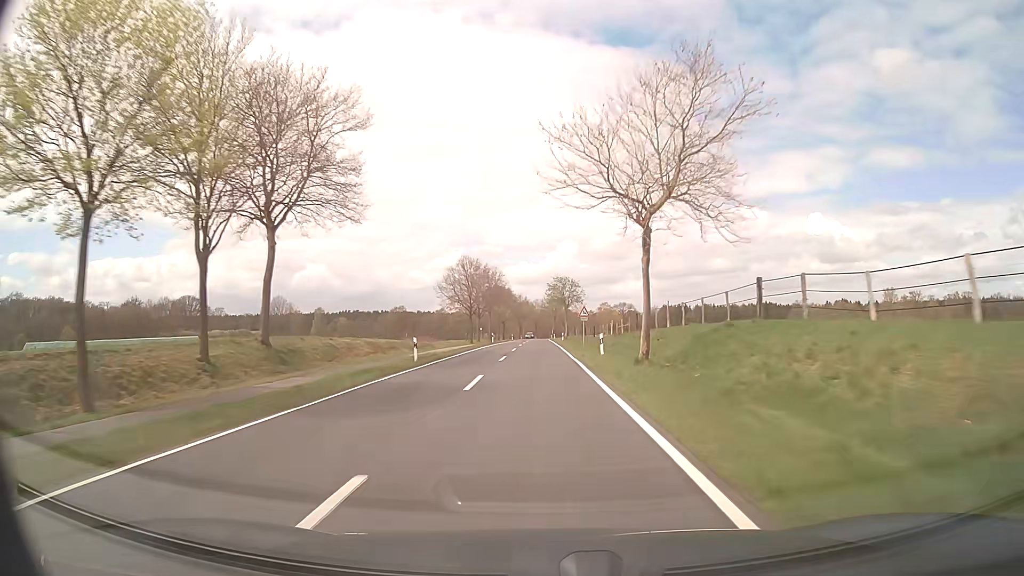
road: secondary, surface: asphalt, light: Day
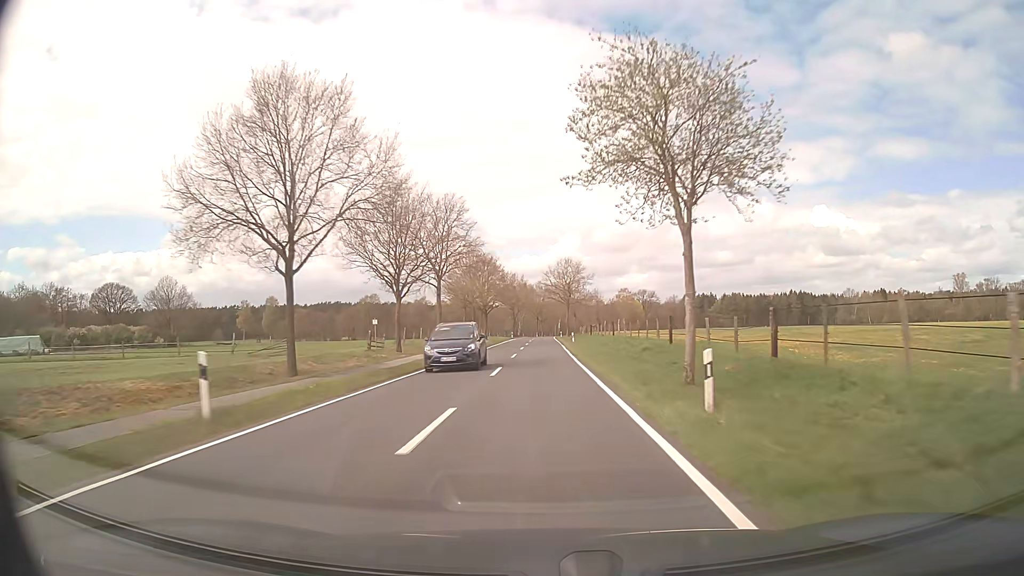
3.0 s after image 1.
(-0.2, +67.8) m; 0°
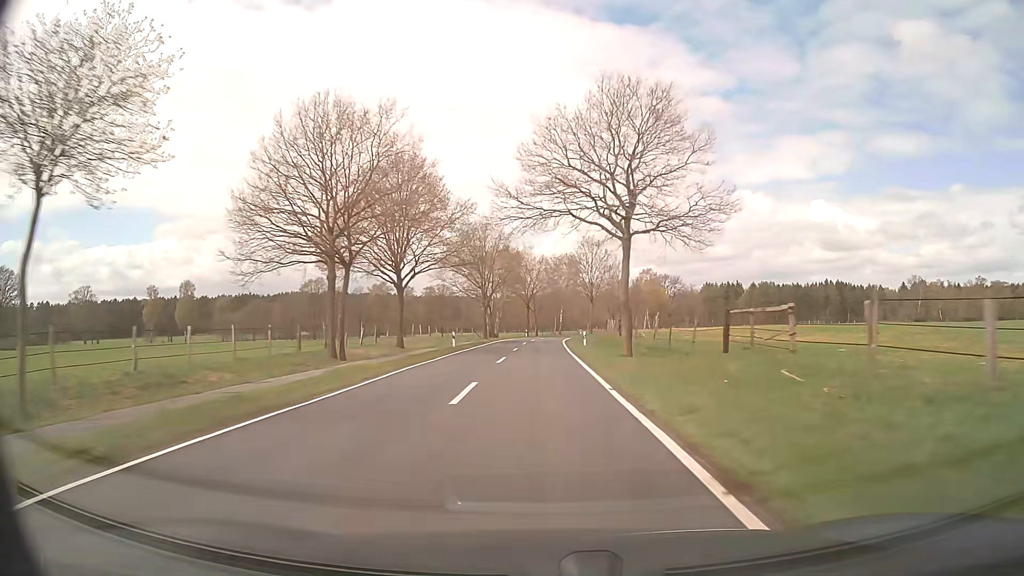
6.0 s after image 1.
(+0.1, +69.4) m; 0°
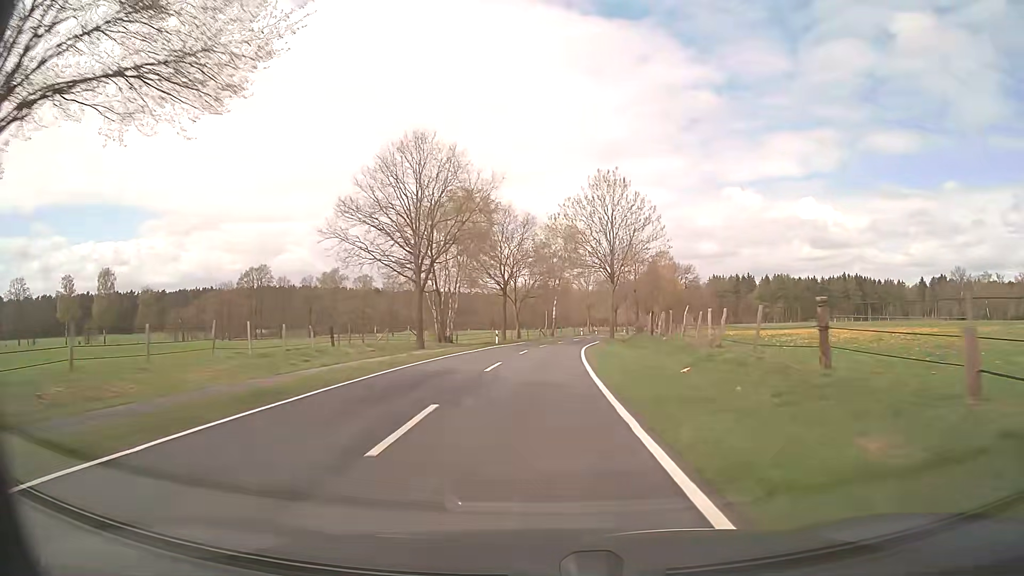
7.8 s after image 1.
(+0.1, +40.7) m; +1°
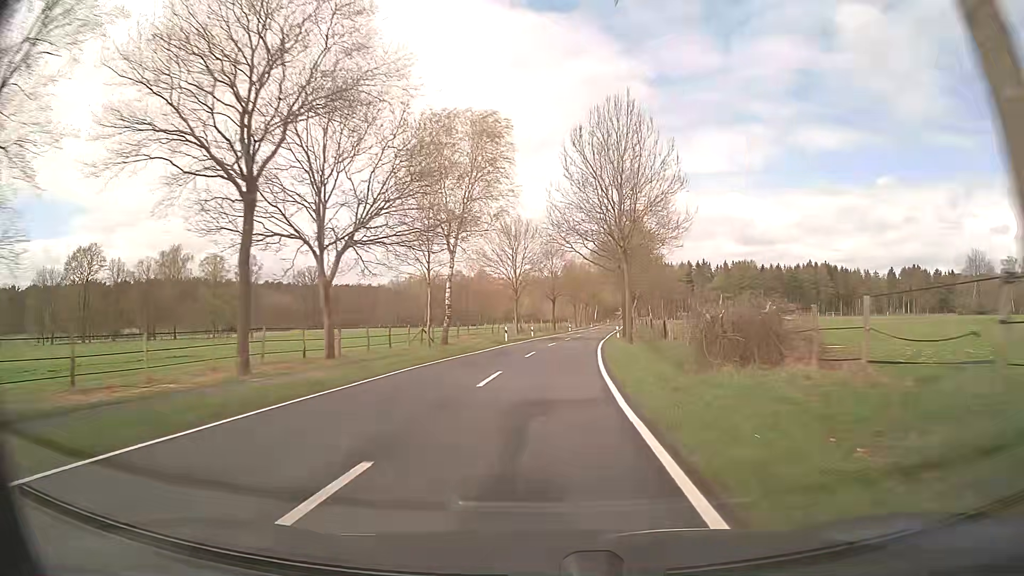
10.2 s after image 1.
(+2.8, +52.8) m; +7°
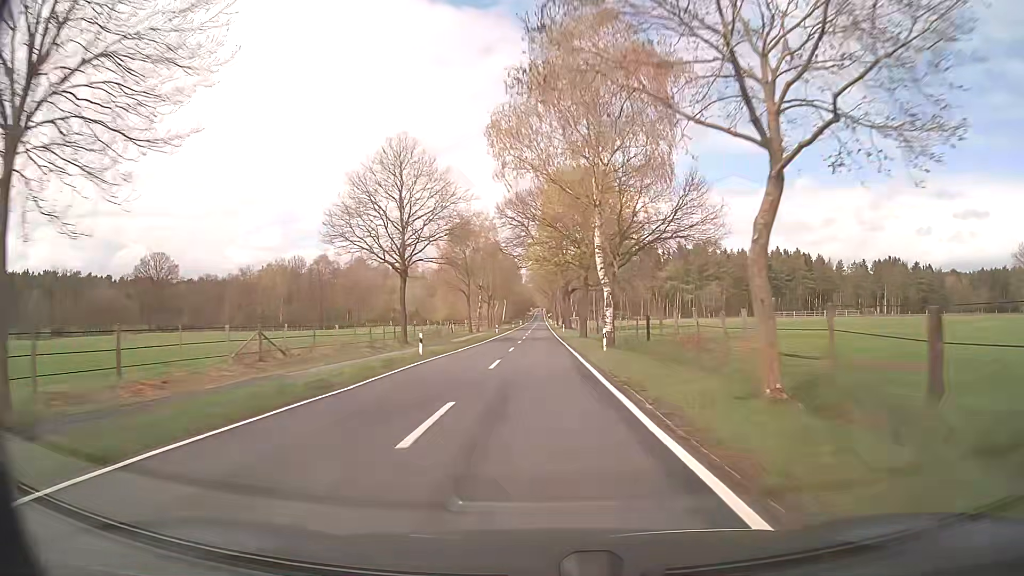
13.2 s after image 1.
(+5.0, +67.8) m; +8°
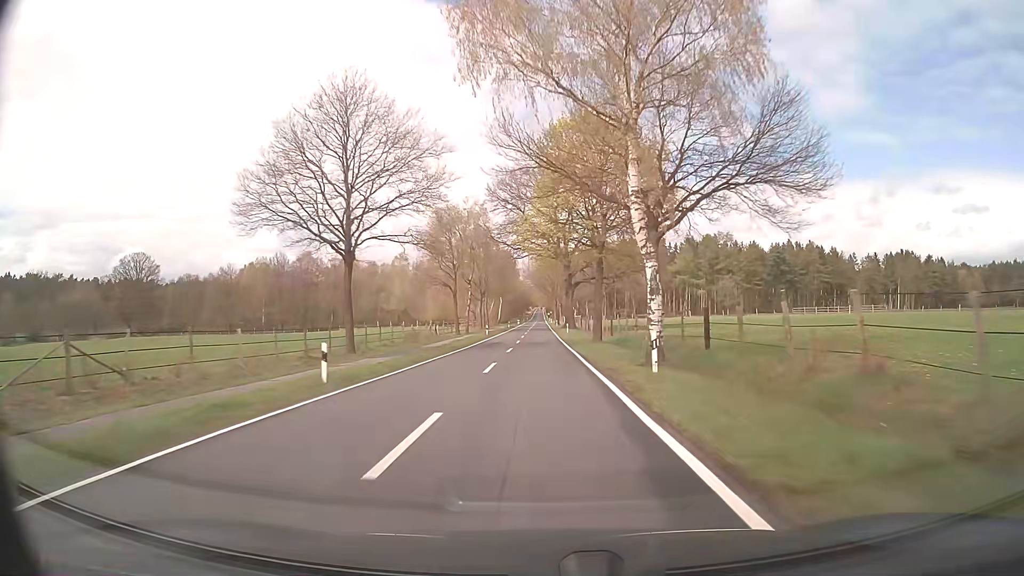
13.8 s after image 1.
(0.0, +13.6) m; 0°
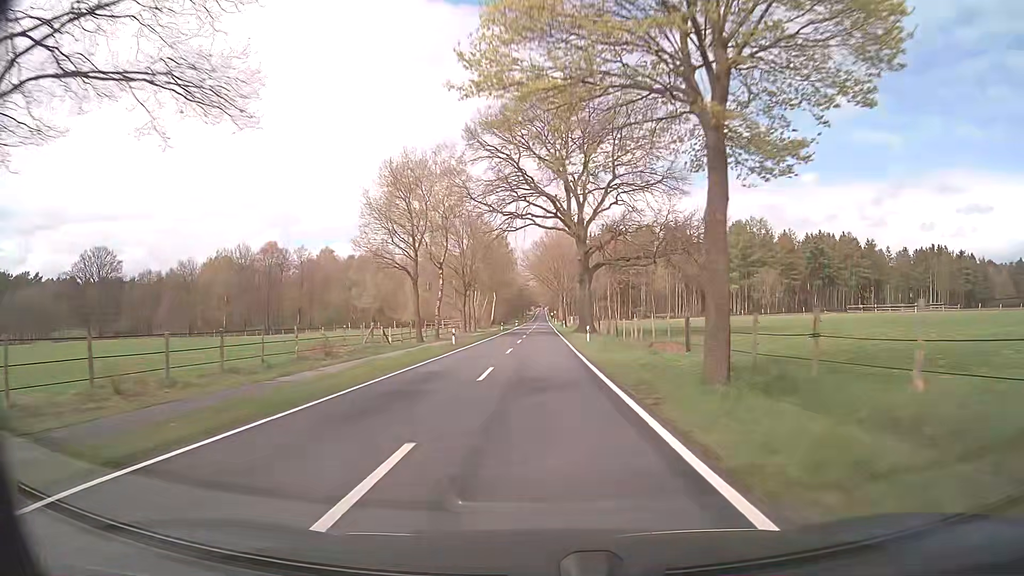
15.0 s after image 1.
(-0.1, +26.5) m; 0°
(0, +10) (0, +20) (0, +30) (0, +40) (0, +50) (0, +60) (0, +70) (0, +80) (0, +90) (0, +100) m
